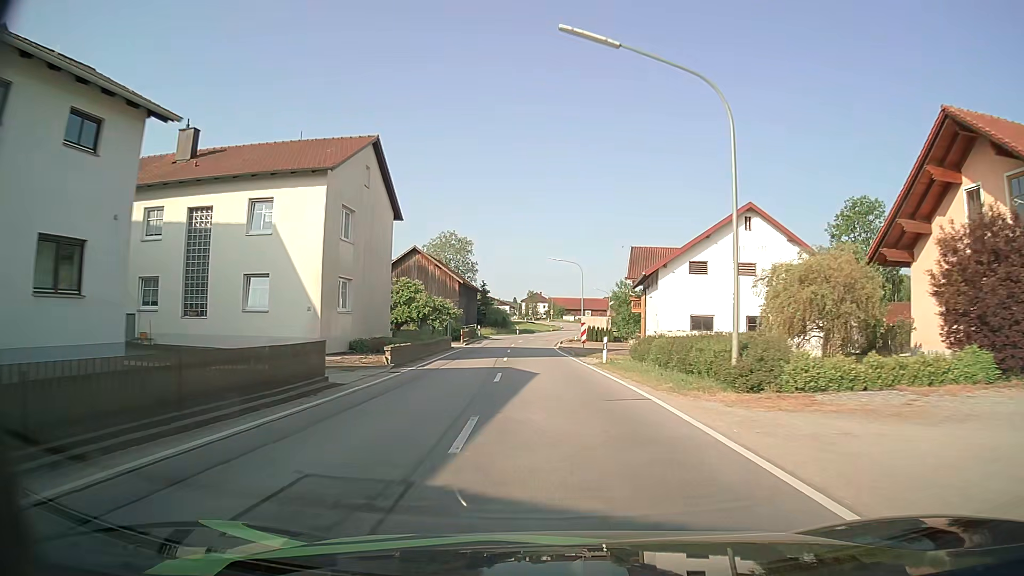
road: secondary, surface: asphalt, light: Day
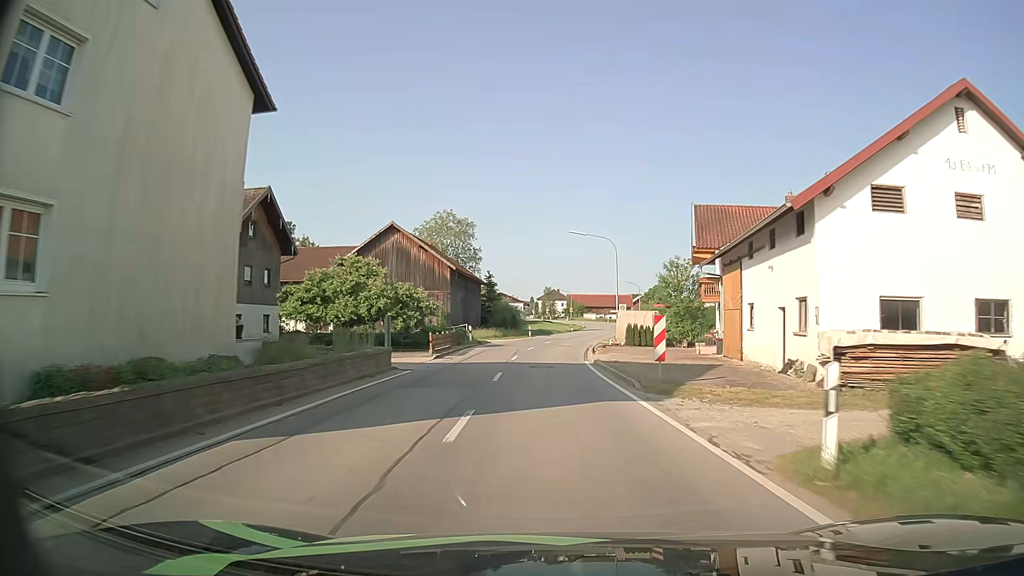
(-0.3, +18.5) m; -1°
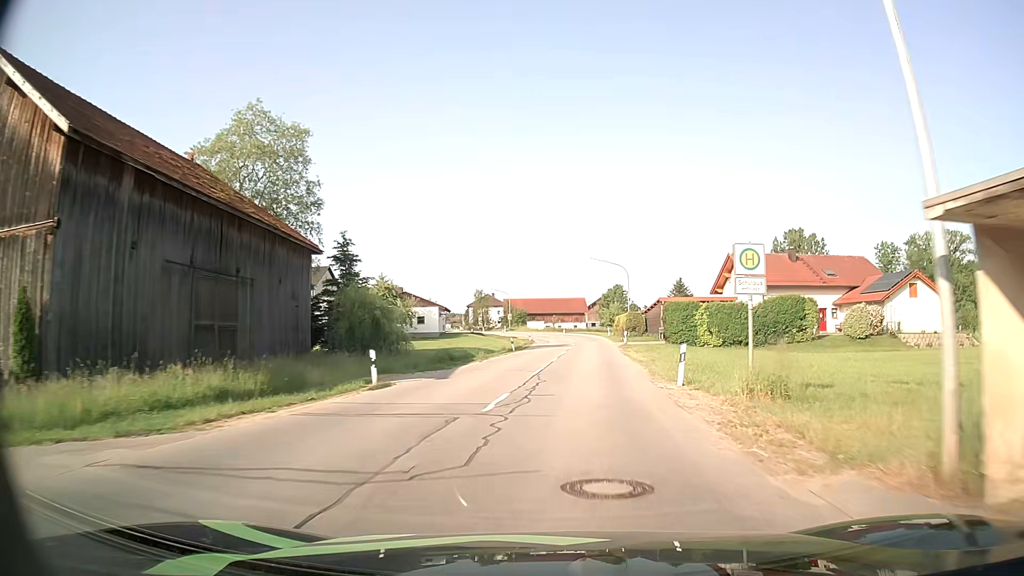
(+1.0, +44.4) m; +5°
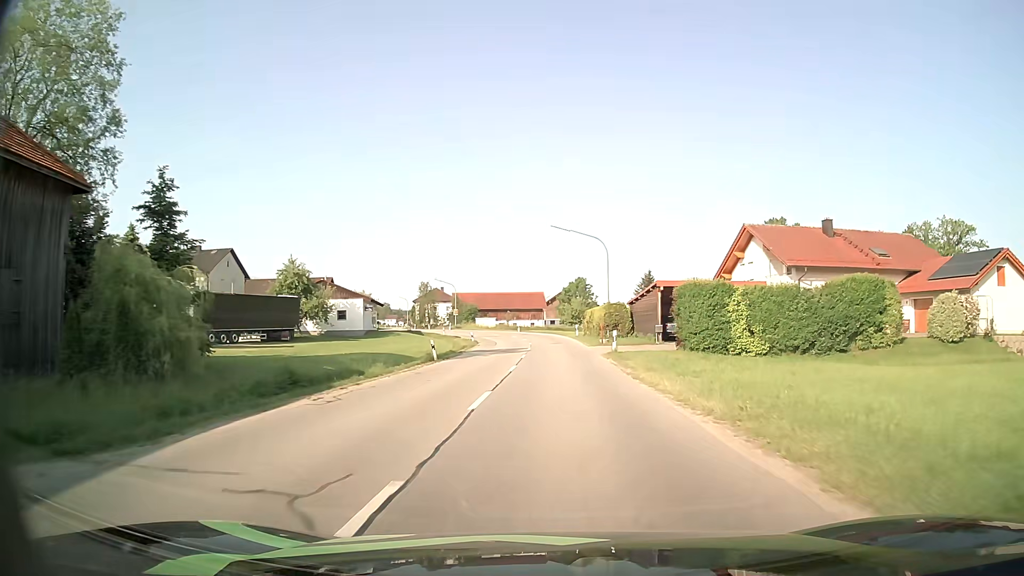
(+0.6, +17.7) m; +4°
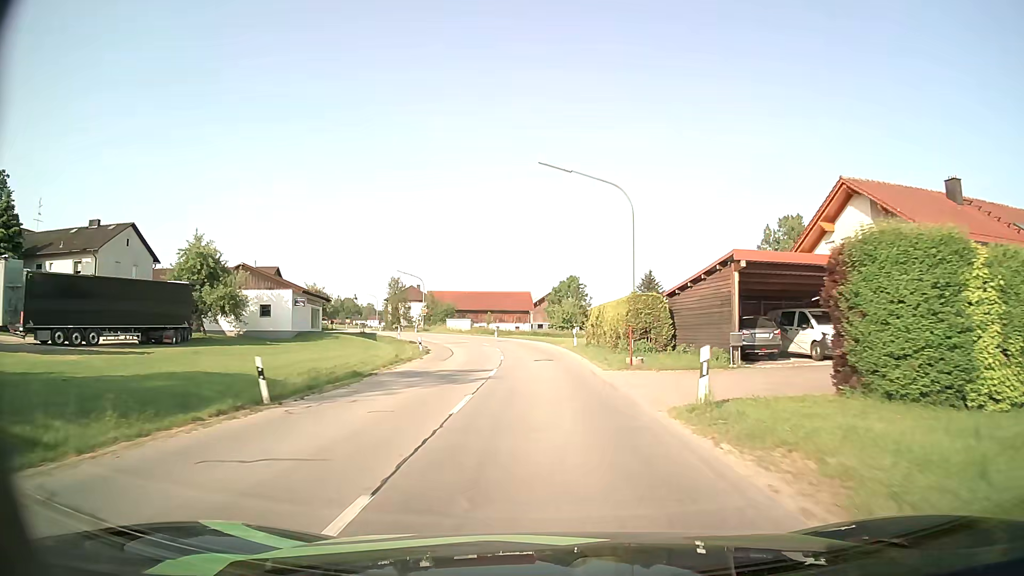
(+0.1, +17.8) m; +1°
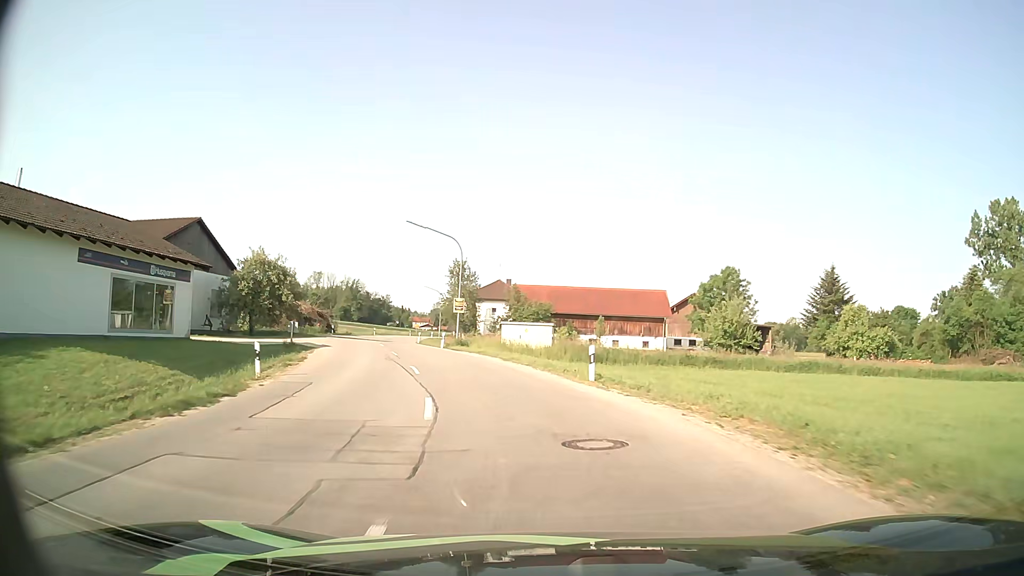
(-2.1, +43.7) m; -10°
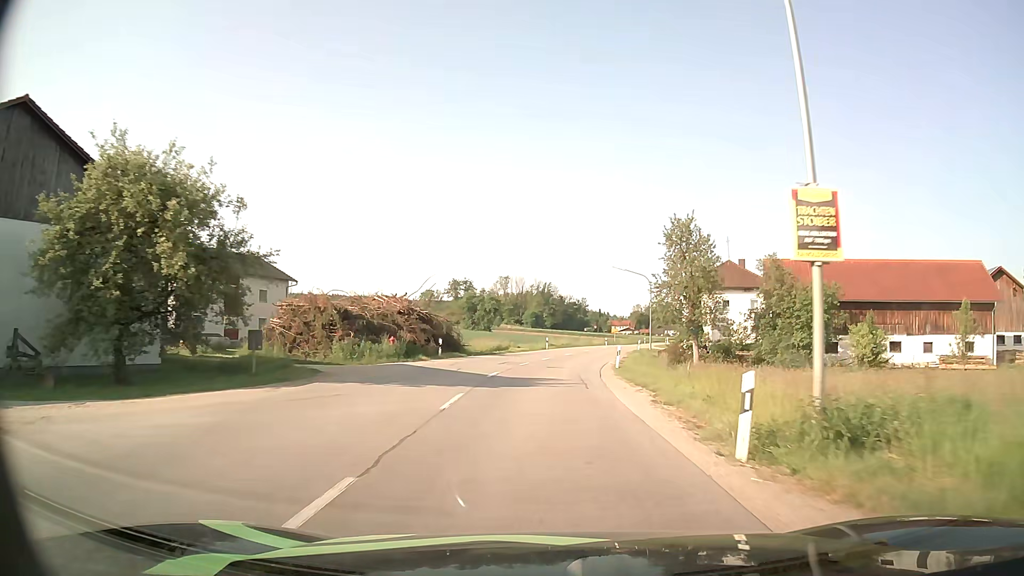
(-6.0, +33.5) m; -17°
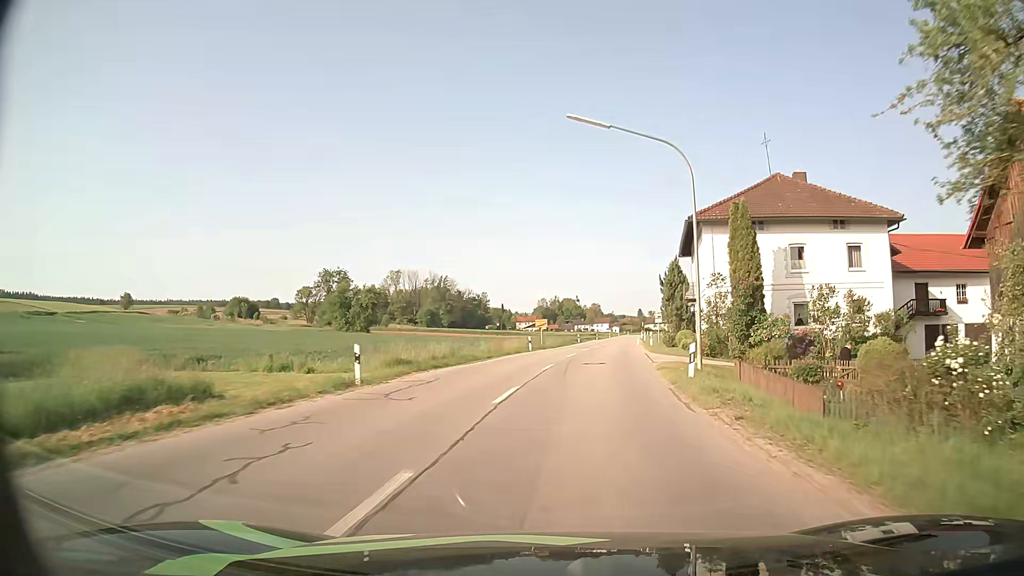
(+1.7, +42.1) m; +8°
(0, +10) (+1, +20) (+2, +30) (+3, +40) (+5, +50) (+6, +60) (+8, +70) (+9, +79) (+10, +89) (+11, +99) m
